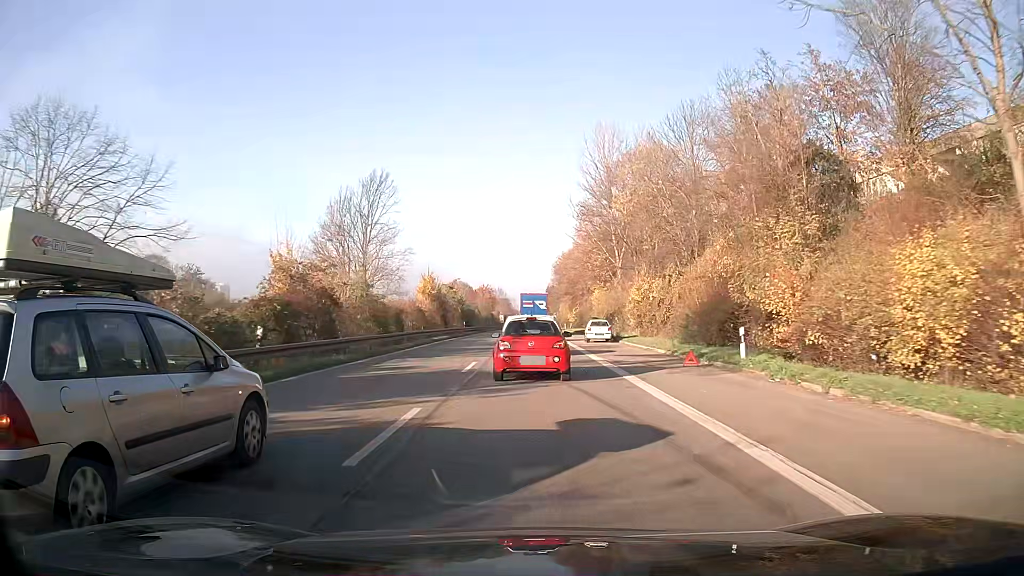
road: trunk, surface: asphalt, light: Day
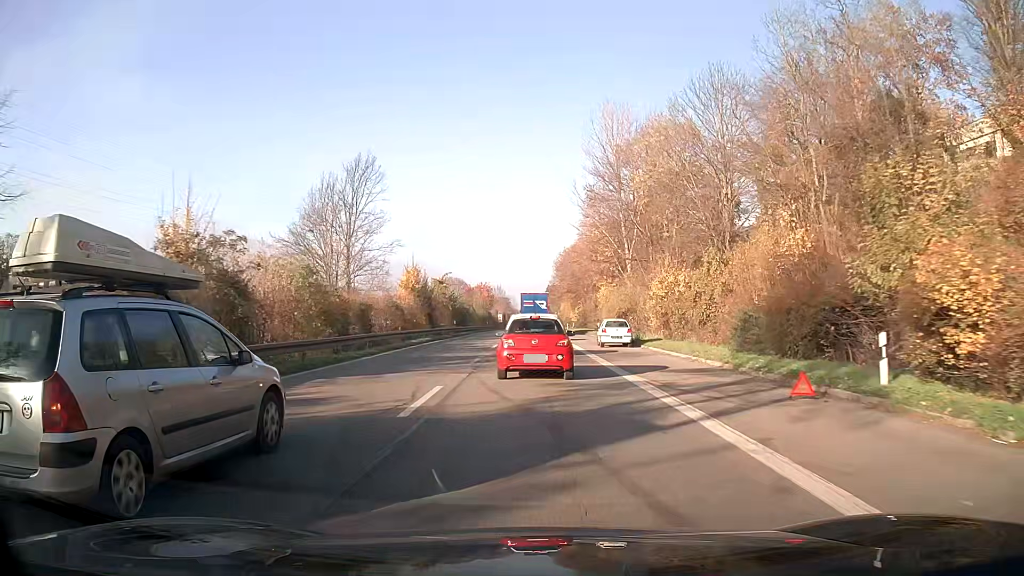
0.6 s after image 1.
(0.0, +8.5) m; 0°
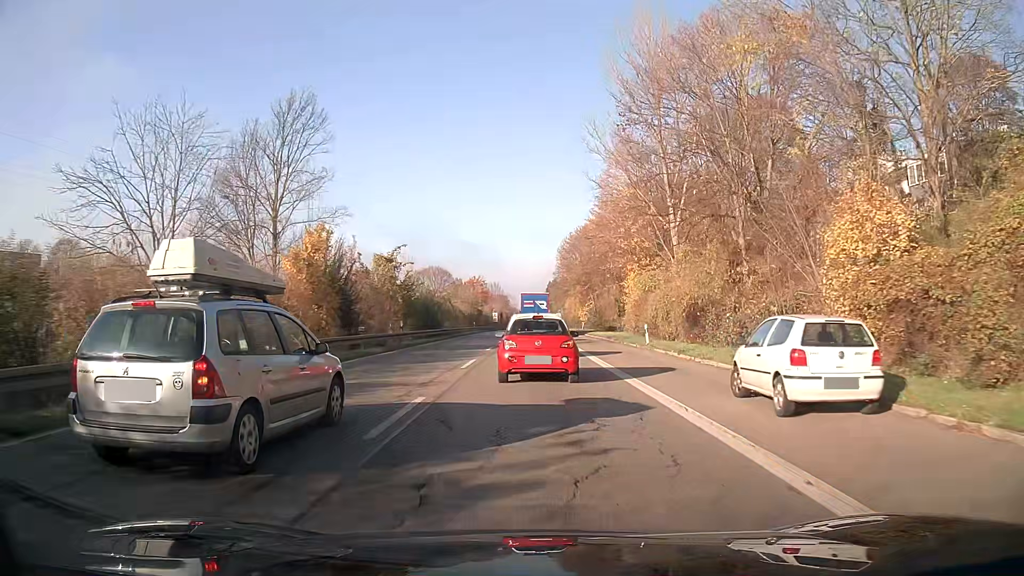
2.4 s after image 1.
(0.0, +24.6) m; 0°
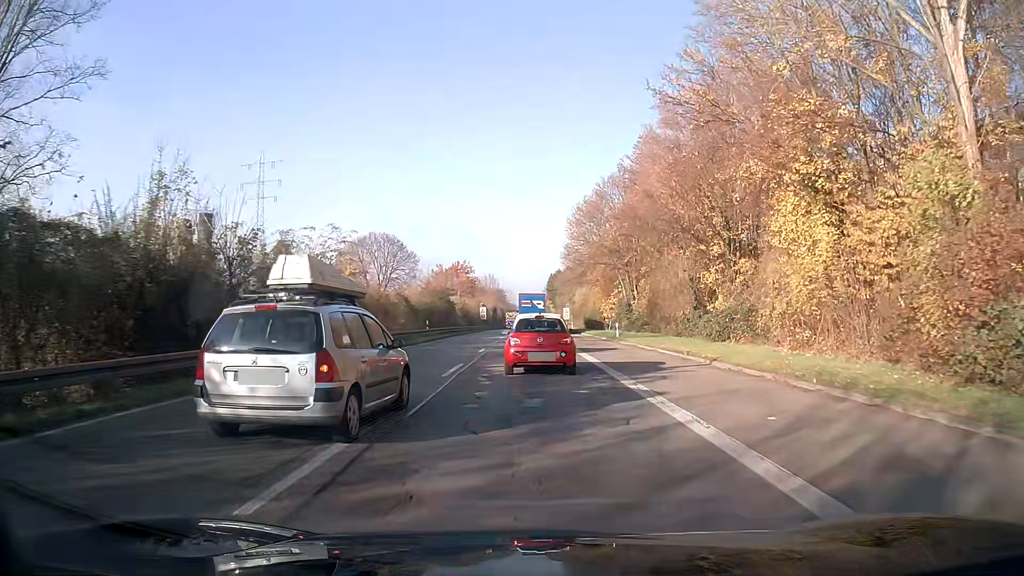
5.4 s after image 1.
(-0.1, +37.2) m; 0°
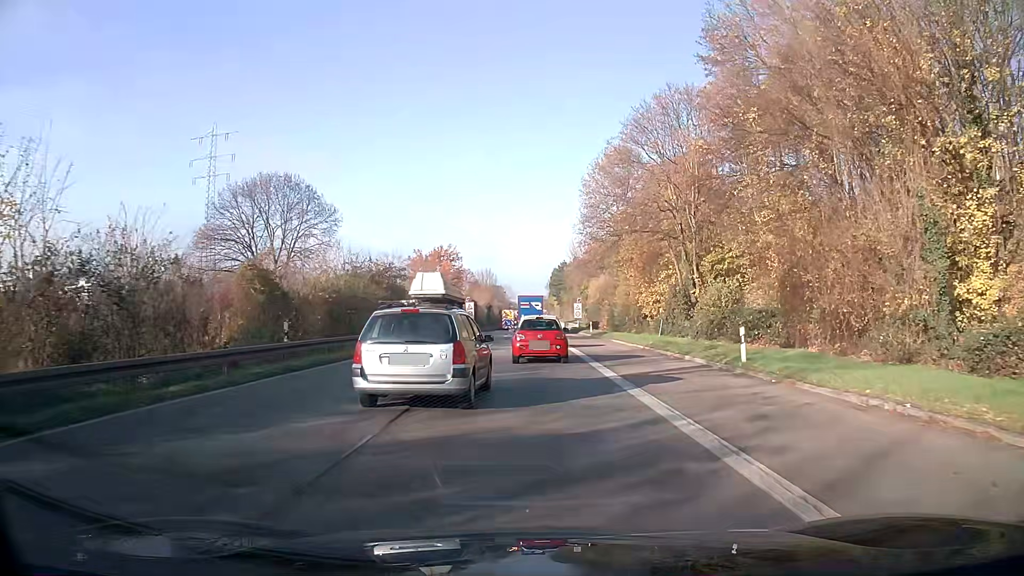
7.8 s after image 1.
(0.0, +27.1) m; 0°
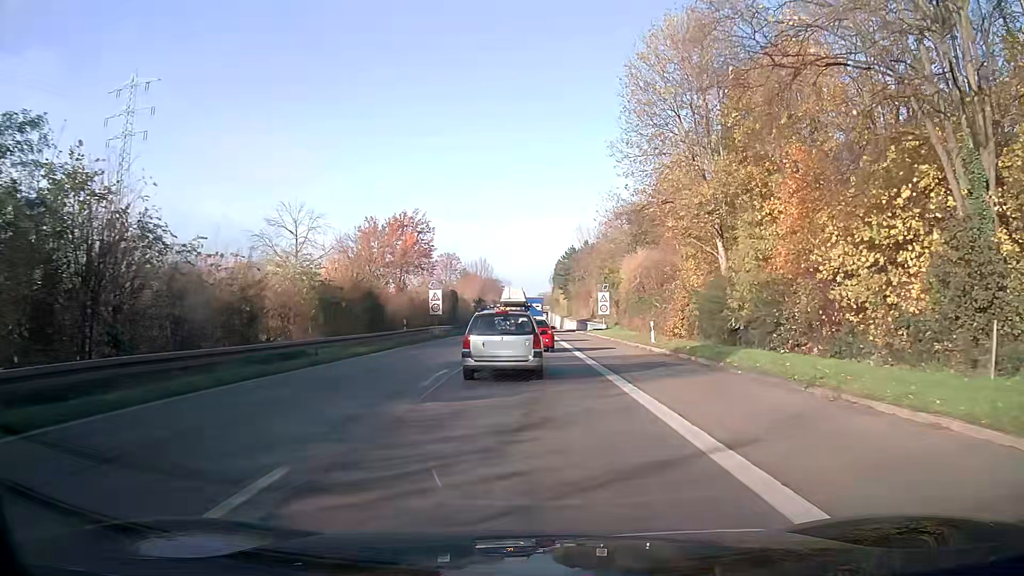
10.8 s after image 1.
(0.0, +33.1) m; 0°
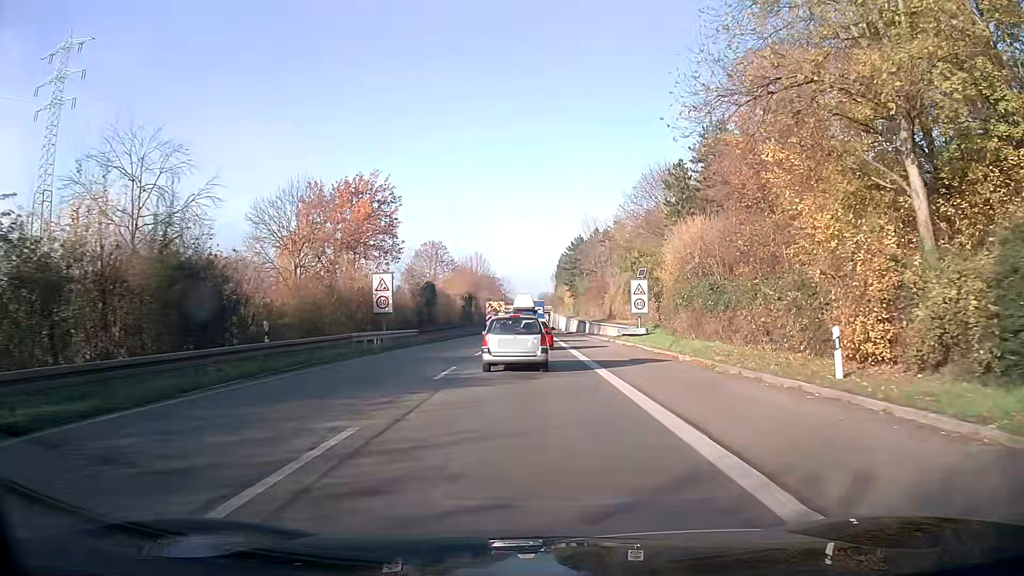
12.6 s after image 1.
(0.0, +20.6) m; 0°
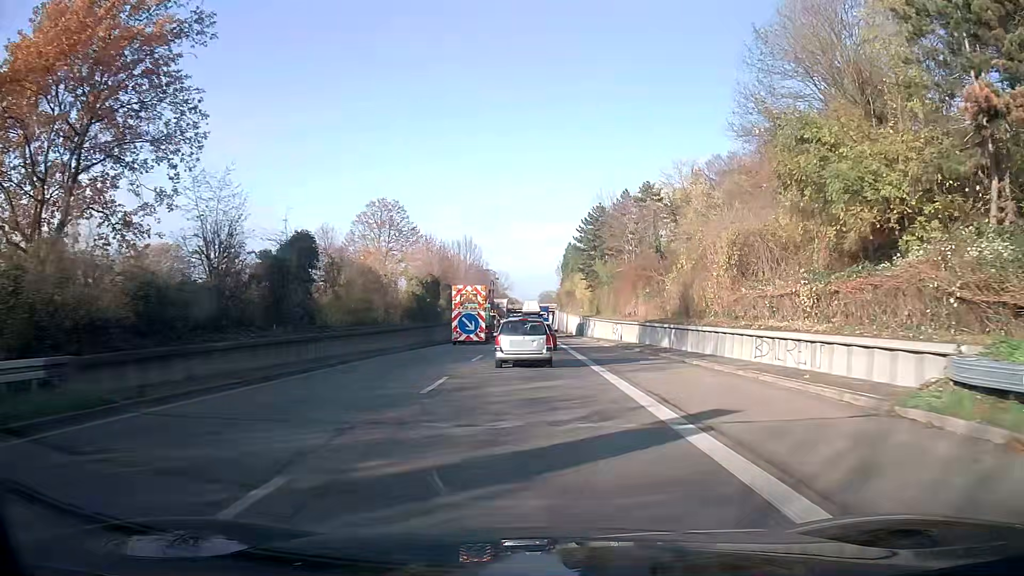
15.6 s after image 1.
(-0.2, +37.1) m; -1°
